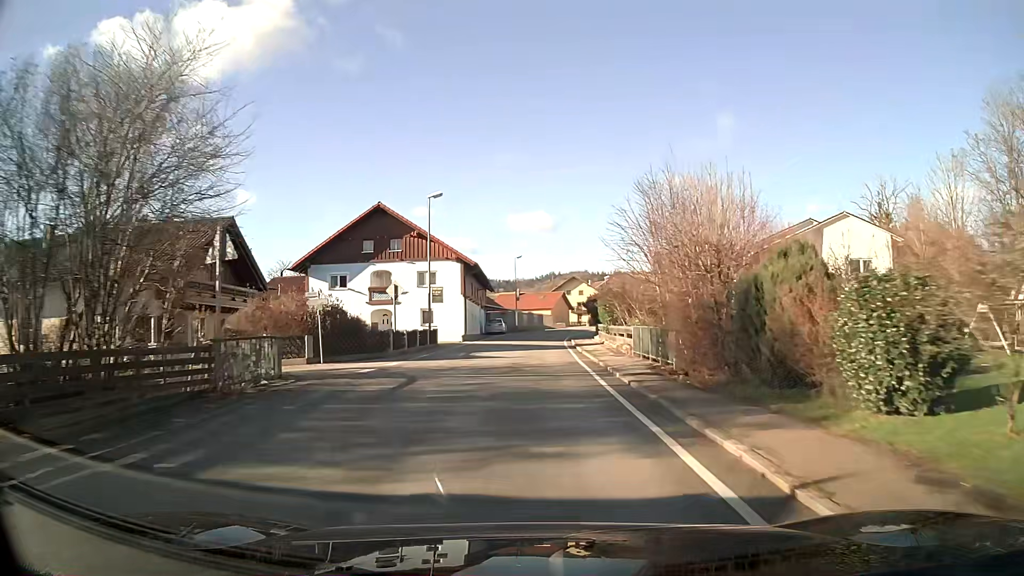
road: secondary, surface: asphalt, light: Day
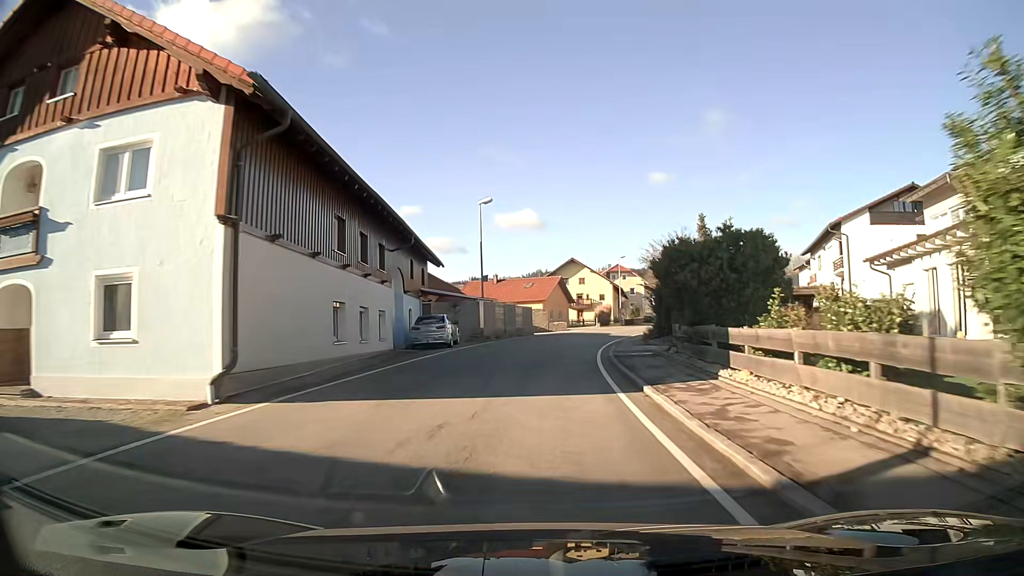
(+0.3, +33.2) m; +2°
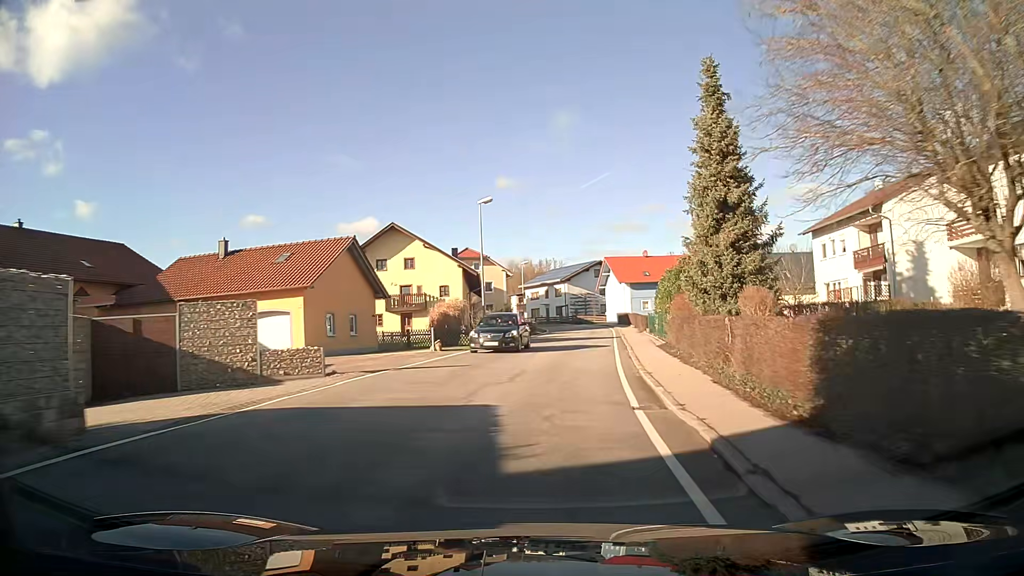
(+4.2, +40.5) m; +14°
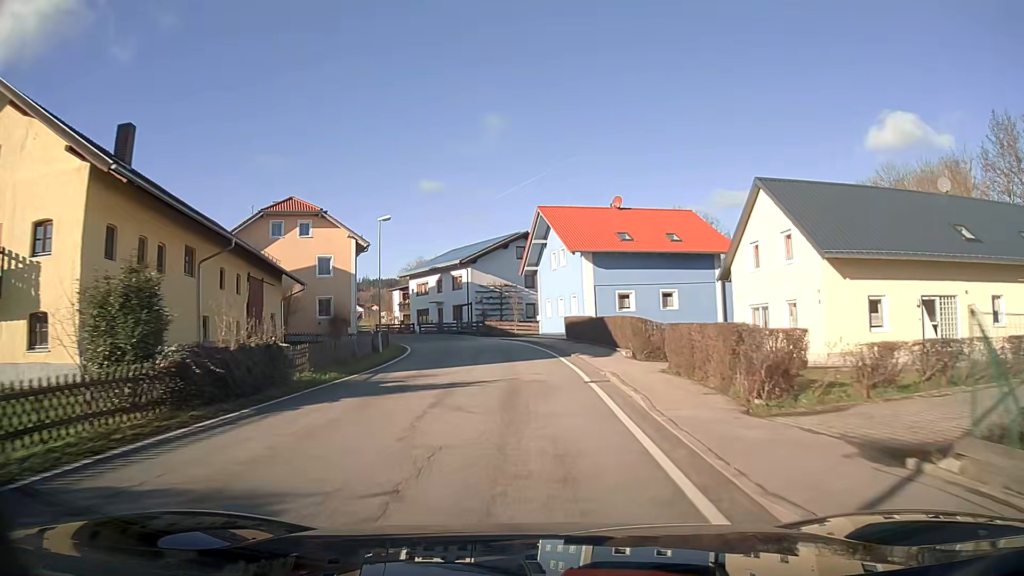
(+2.7, +39.8) m; +5°
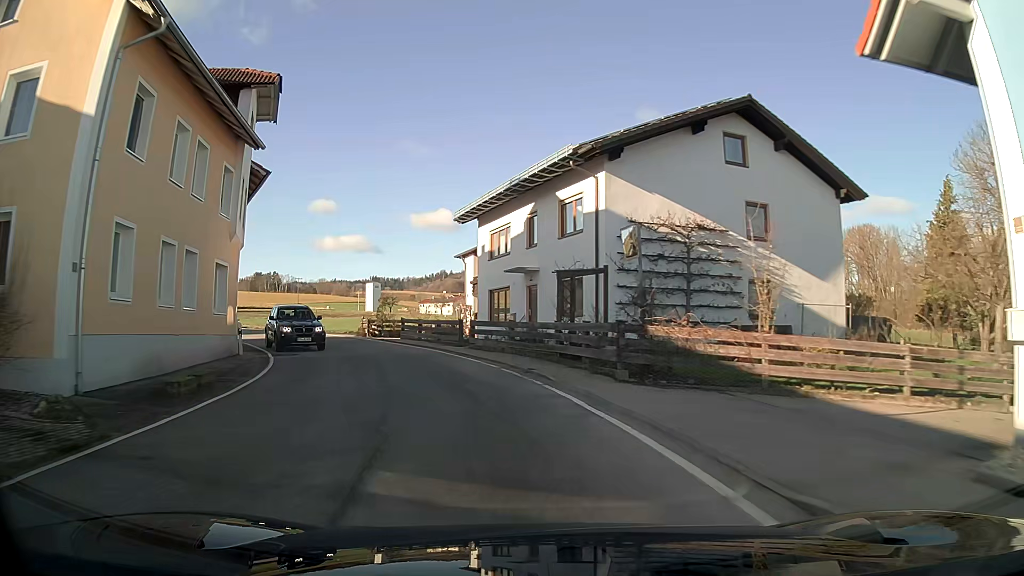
(-3.5, +38.9) m; -15°
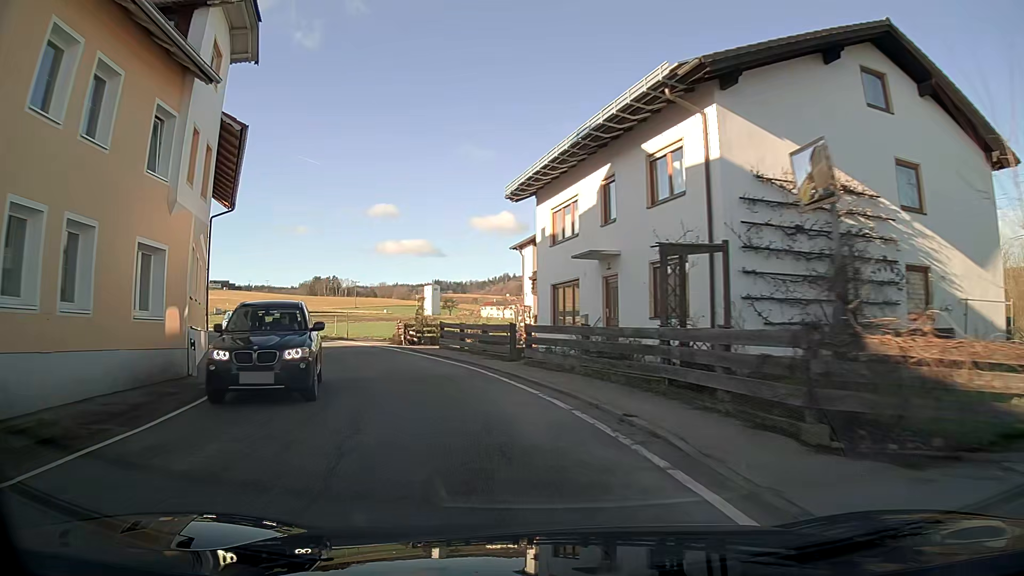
(-0.3, +7.2) m; -5°
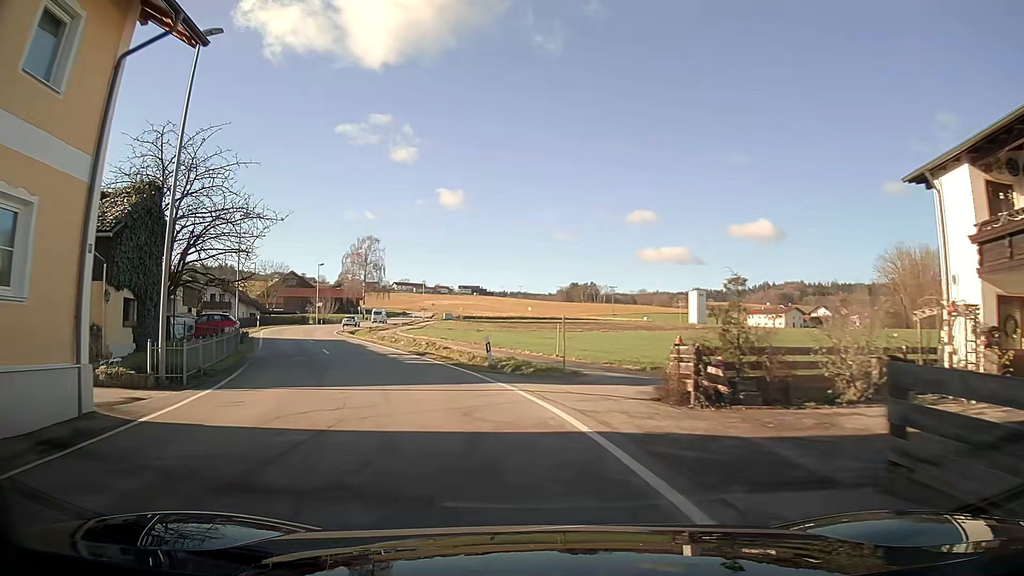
(-4.0, +20.3) m; -23°
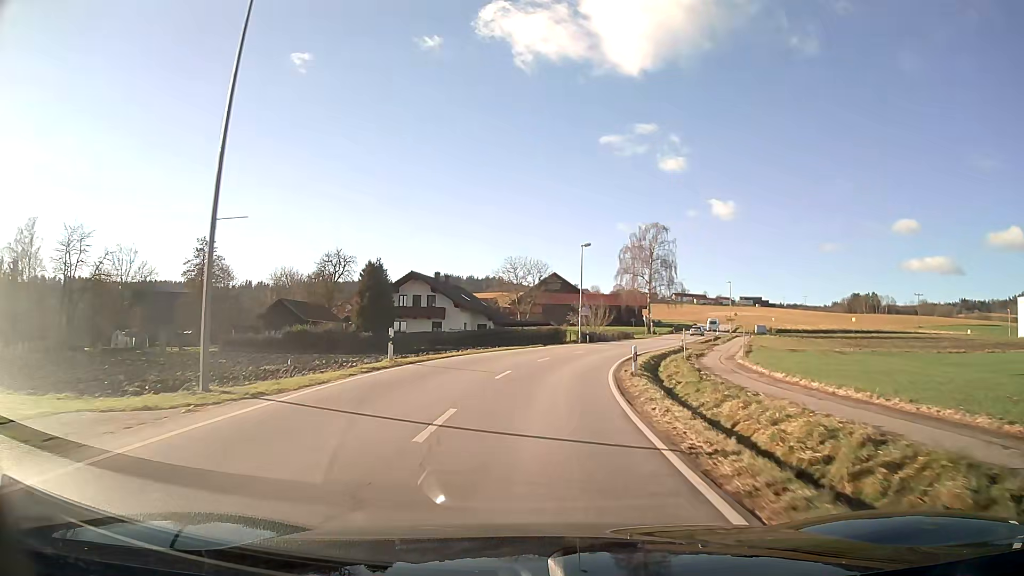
(-8.8, +35.6) m; -19°
(0, +10) (+1, +20) (+2, +30) (+5, +40) (+8, +49) (+11, +59) (+14, +68) (+18, +77) (+21, +87) (+24, +96) m
